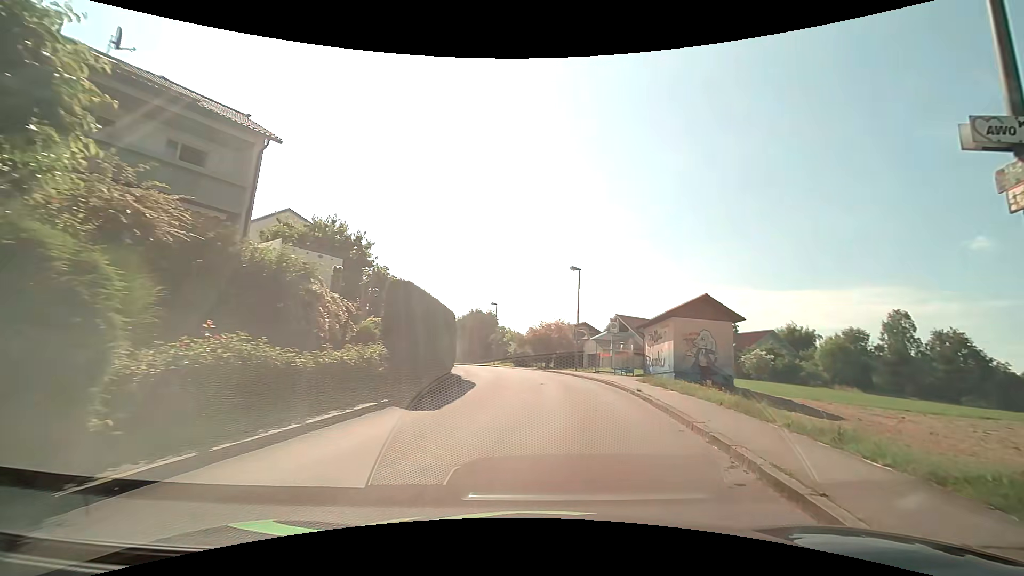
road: unclassified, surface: asphalt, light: Day
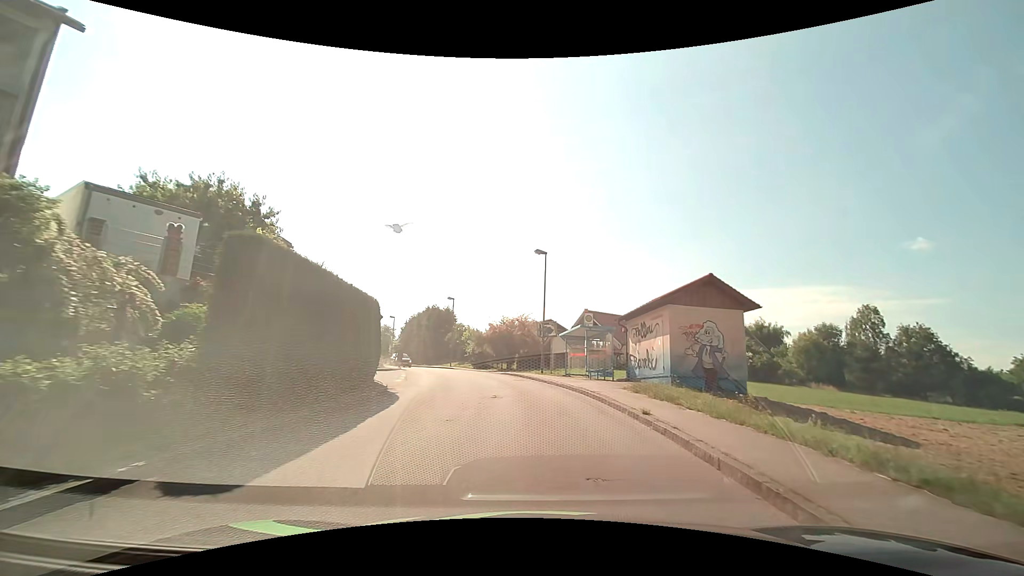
(+0.3, +6.6) m; +4°
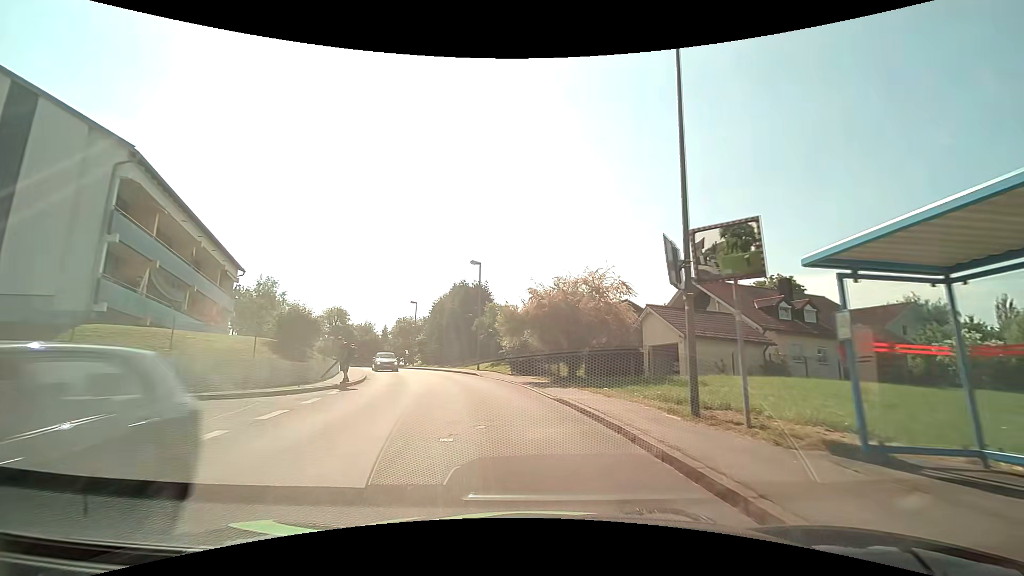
(-1.0, +22.2) m; -7°
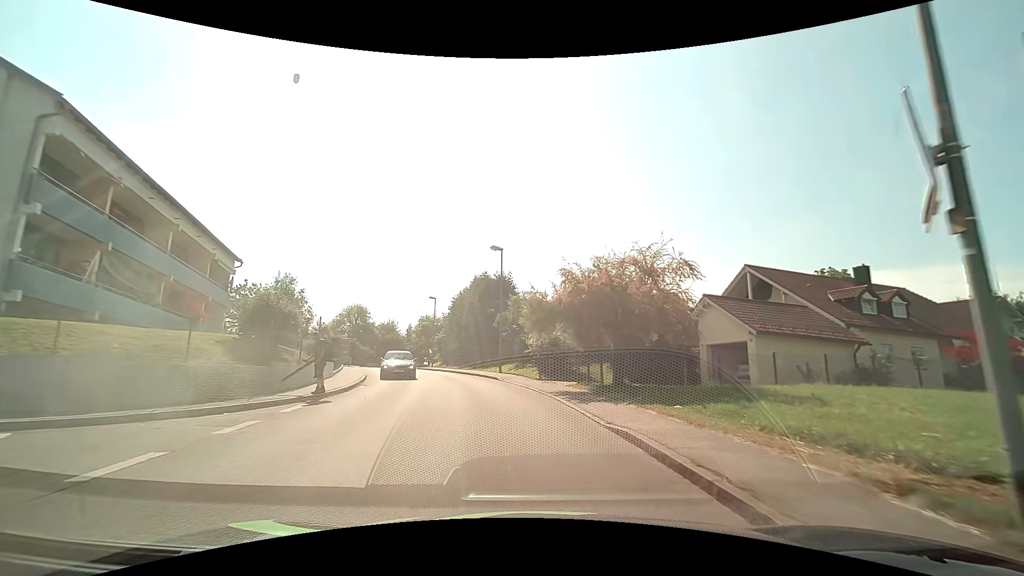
(-0.2, +5.2) m; -4°
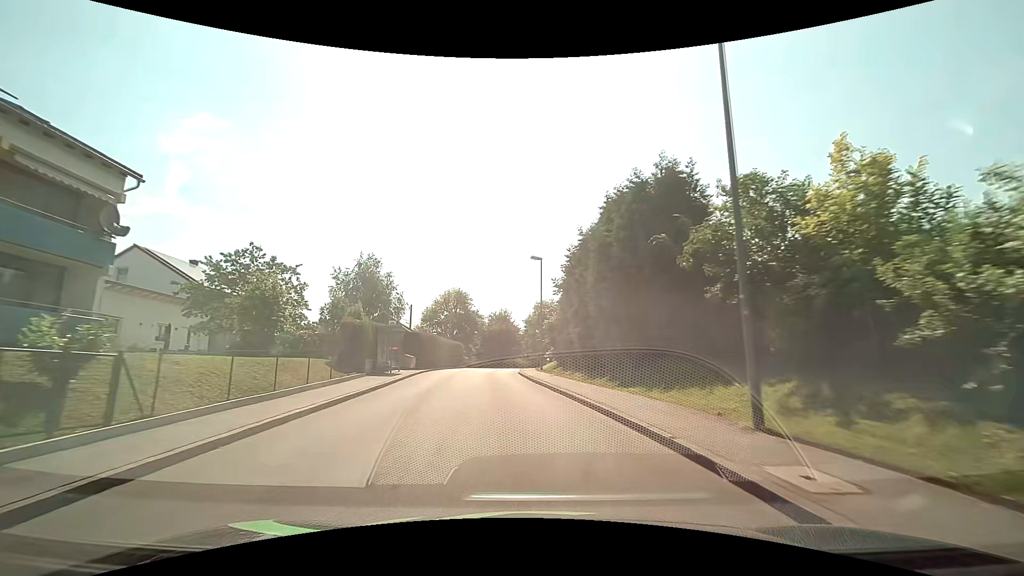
(-2.6, +22.8) m; -14°
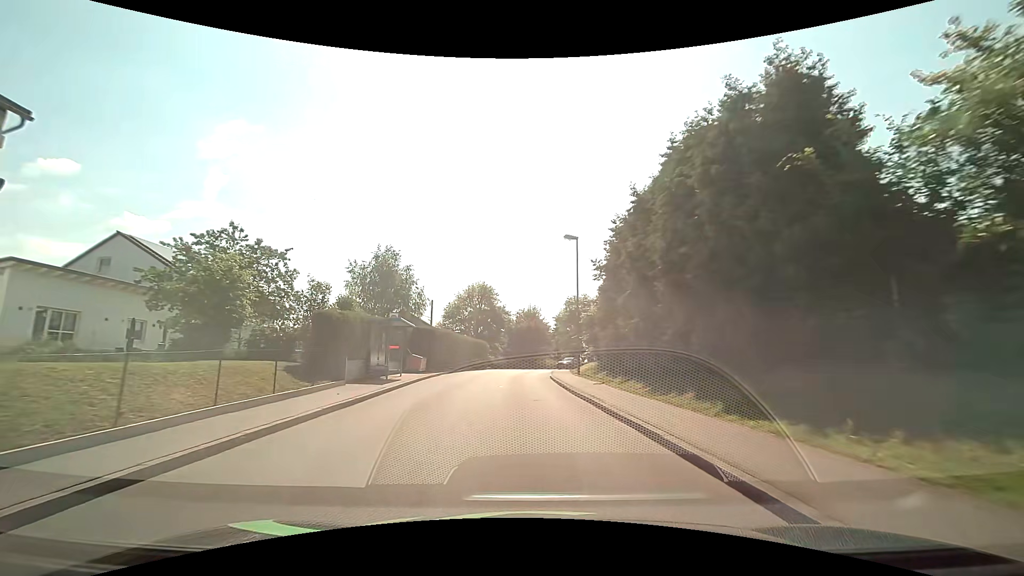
(-0.2, +6.2) m; -4°
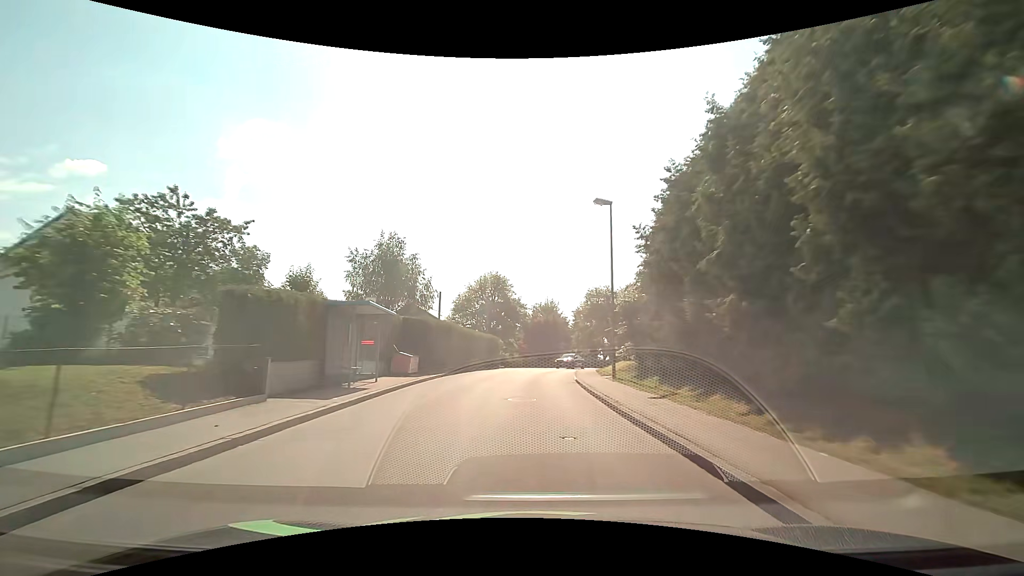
(-0.1, +6.3) m; -2°
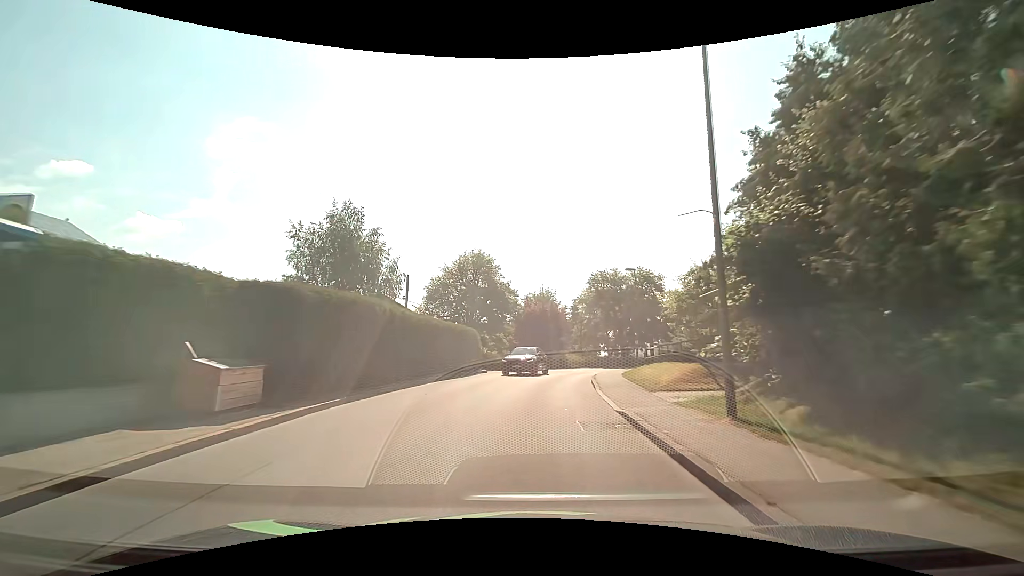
(0.0, +12.9) m; +1°
(0, +10) (+1, +20) (+2, +30) (+4, +40) (+9, +49) (+15, +56) (+23, +62) (+32, +67) (+42, +69) (+52, +71) m
